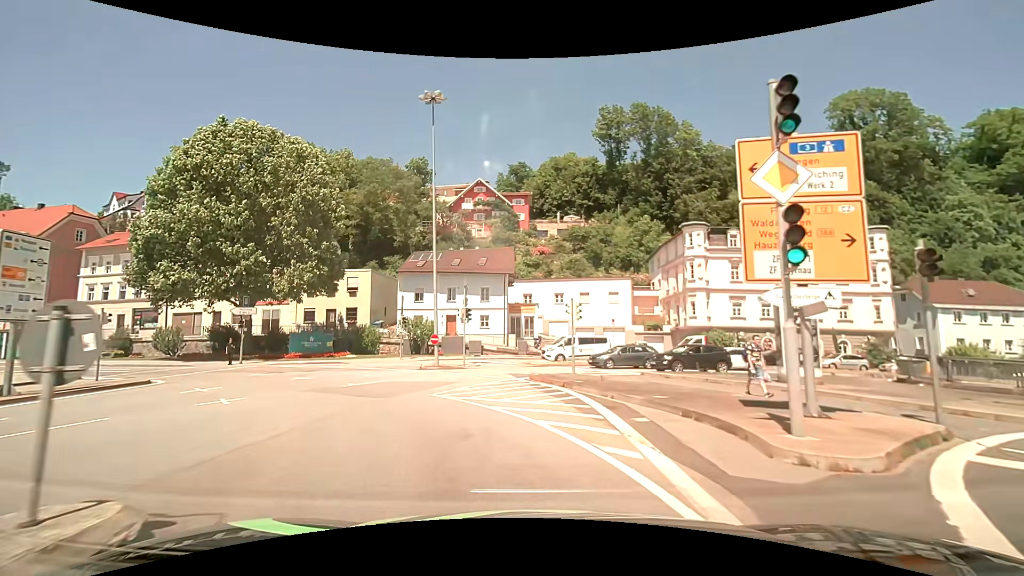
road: primary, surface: asphalt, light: Day
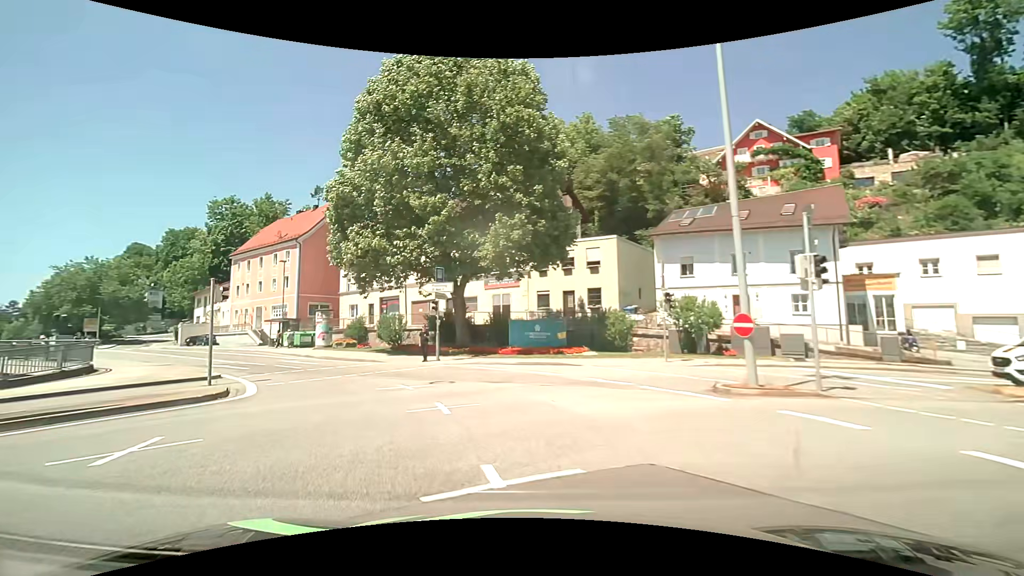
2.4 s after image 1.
(-2.9, +14.8) m; -30°
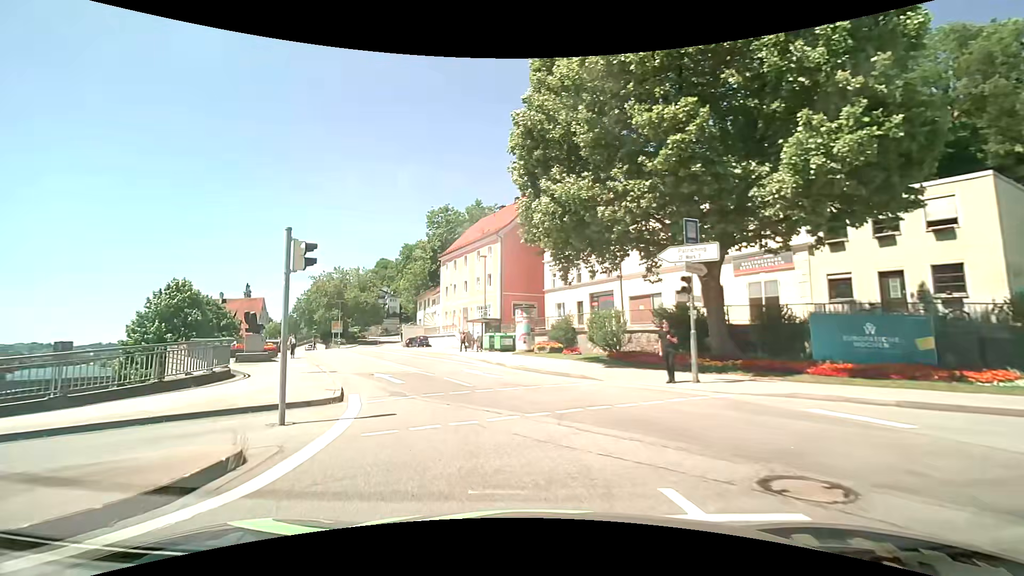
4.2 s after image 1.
(-2.2, +10.1) m; -23°
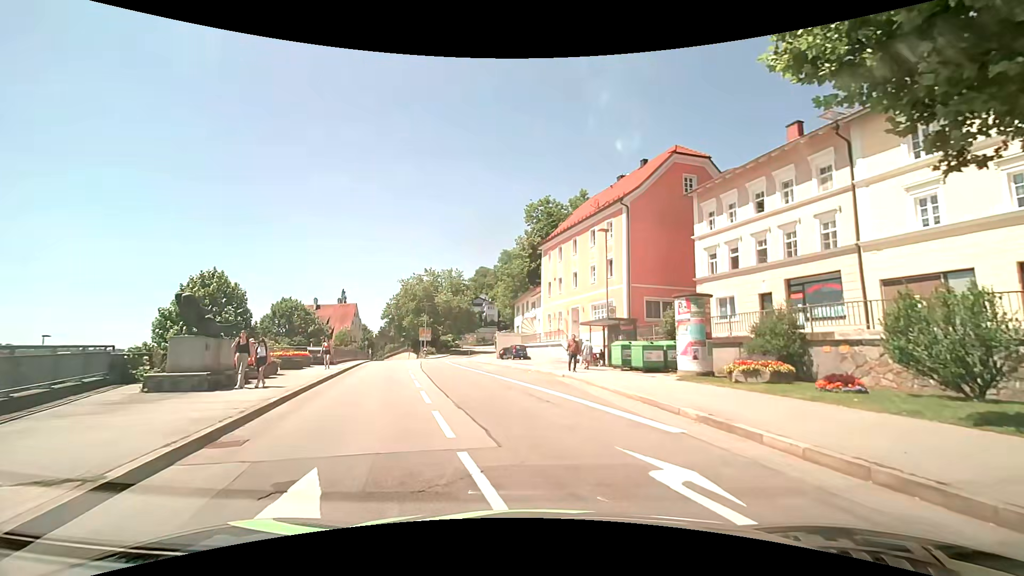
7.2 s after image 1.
(-2.6, +15.1) m; -12°
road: primary_link
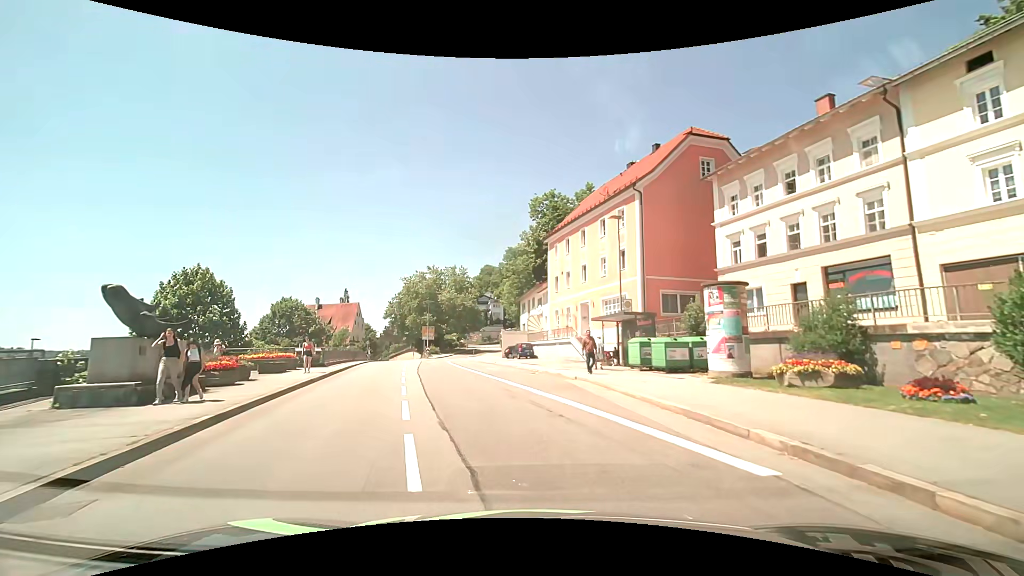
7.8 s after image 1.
(0.0, +2.8) m; -1°
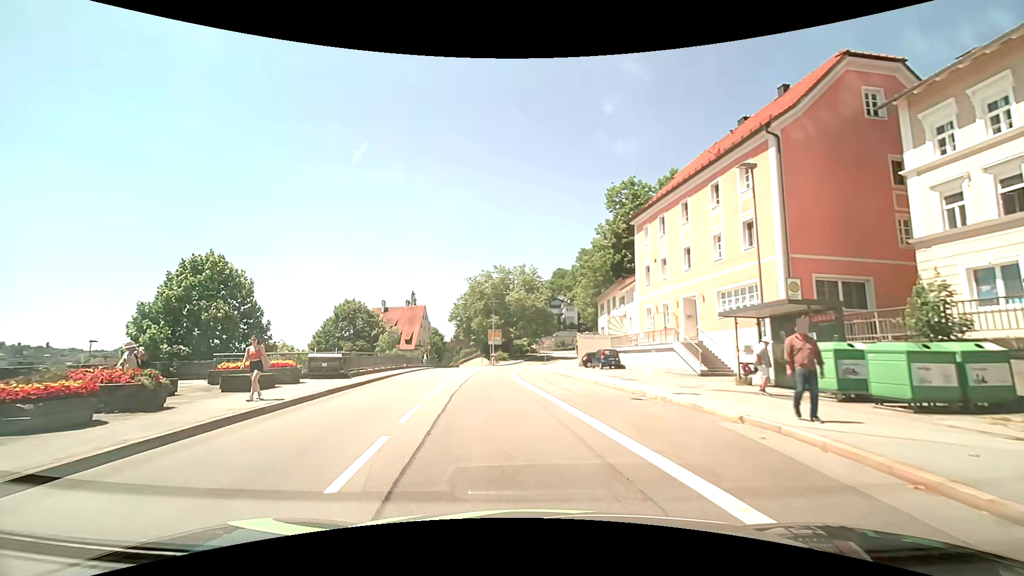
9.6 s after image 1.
(-0.5, +9.1) m; -8°
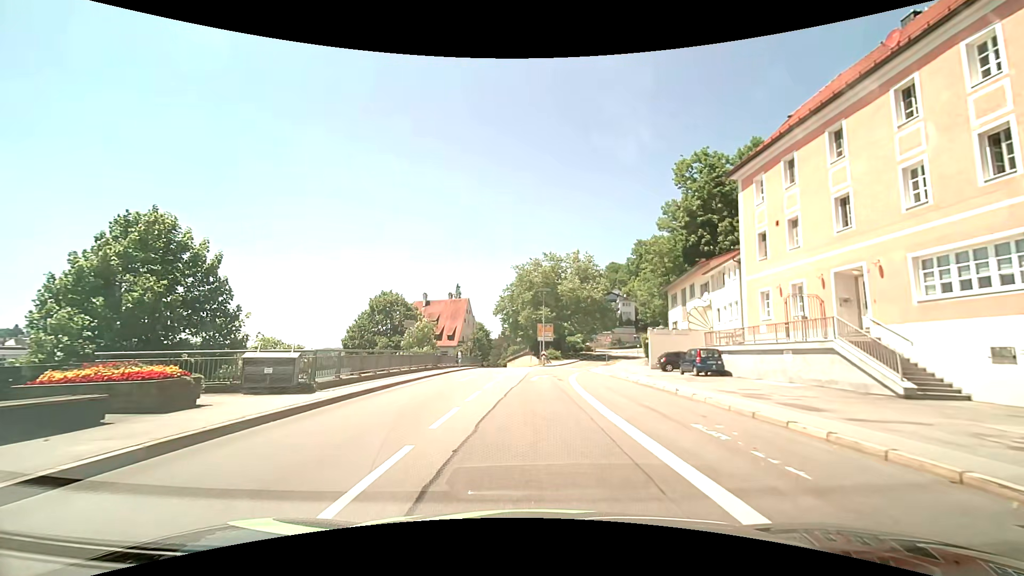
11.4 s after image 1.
(-0.7, +10.1) m; -5°
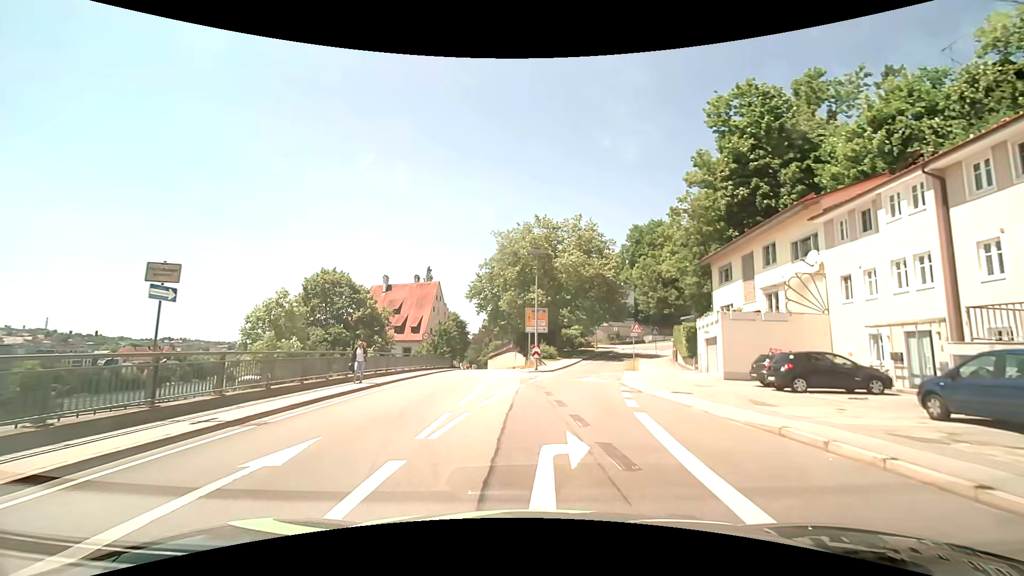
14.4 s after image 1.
(-0.2, +19.2) m; +1°
(0, +10) (+1, +20) (+3, +30) (+5, +40) (+7, +49) (+10, +59) (+14, +68) (+19, +76) (+26, +83) (+34, +90) m
